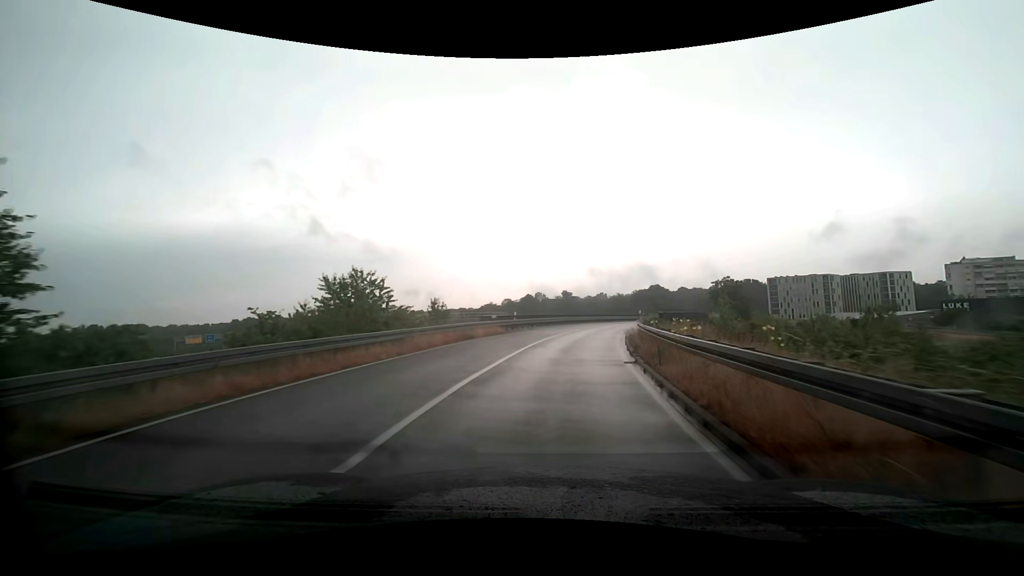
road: trunk_link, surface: asphalt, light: Day
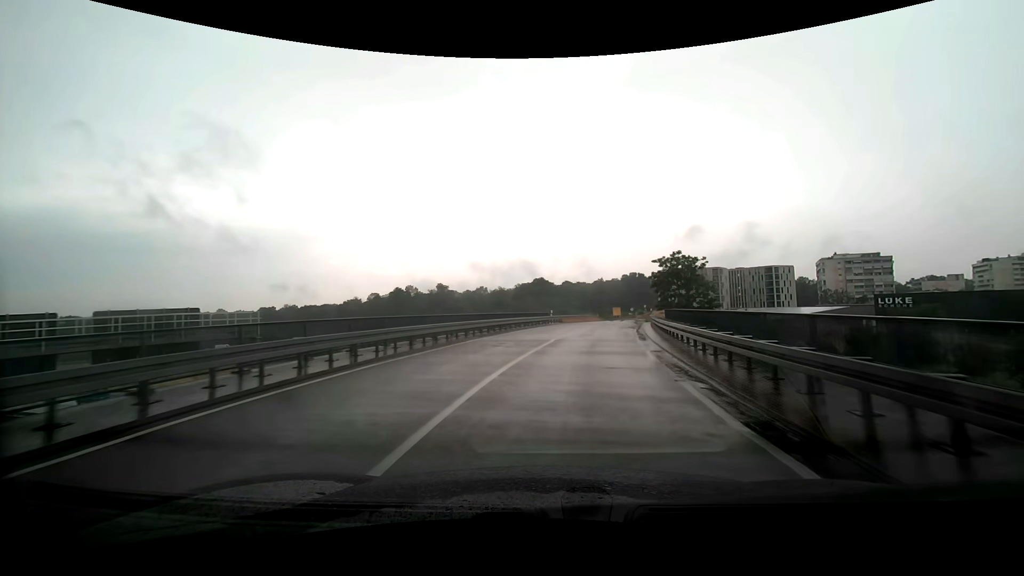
(+4.6, +40.1) m; +13°
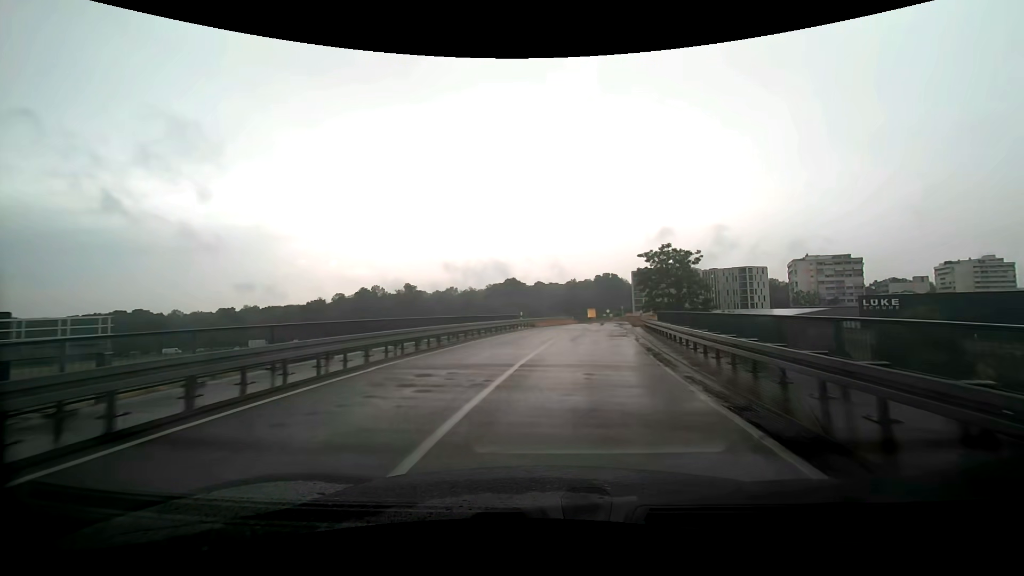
(+0.2, +8.4) m; +3°
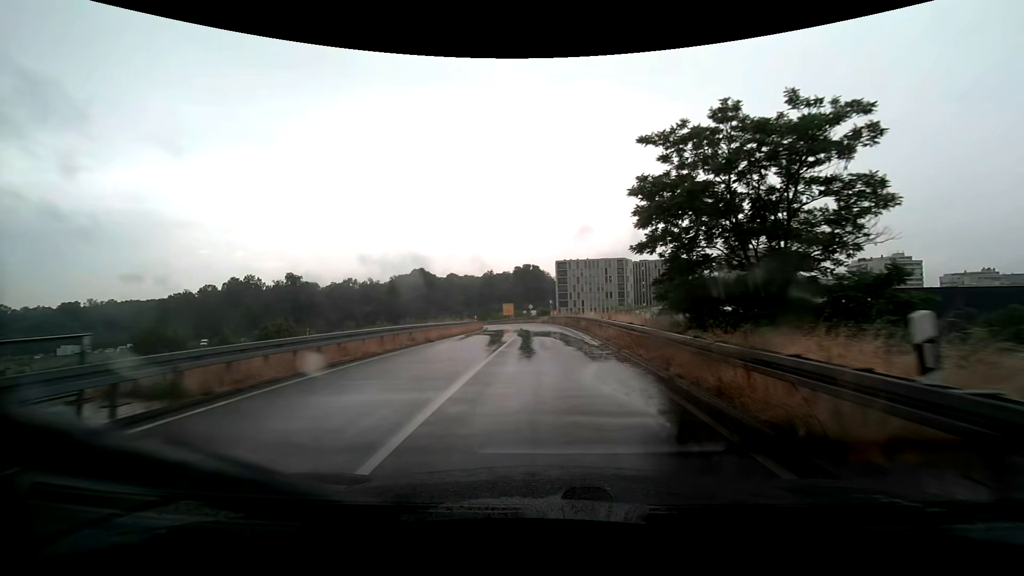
(+3.5, +34.4) m; +10°
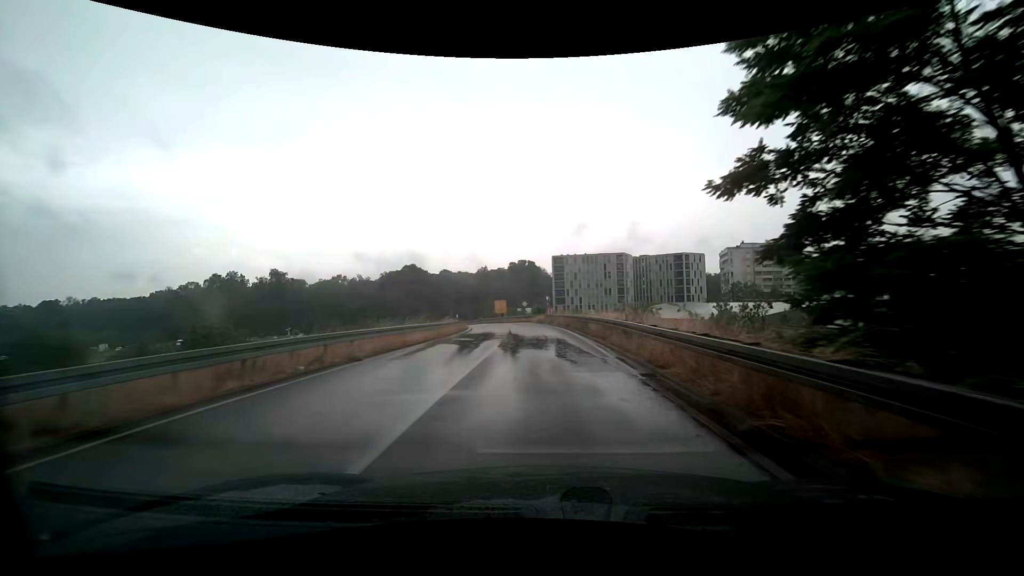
(0.0, +8.6) m; 0°
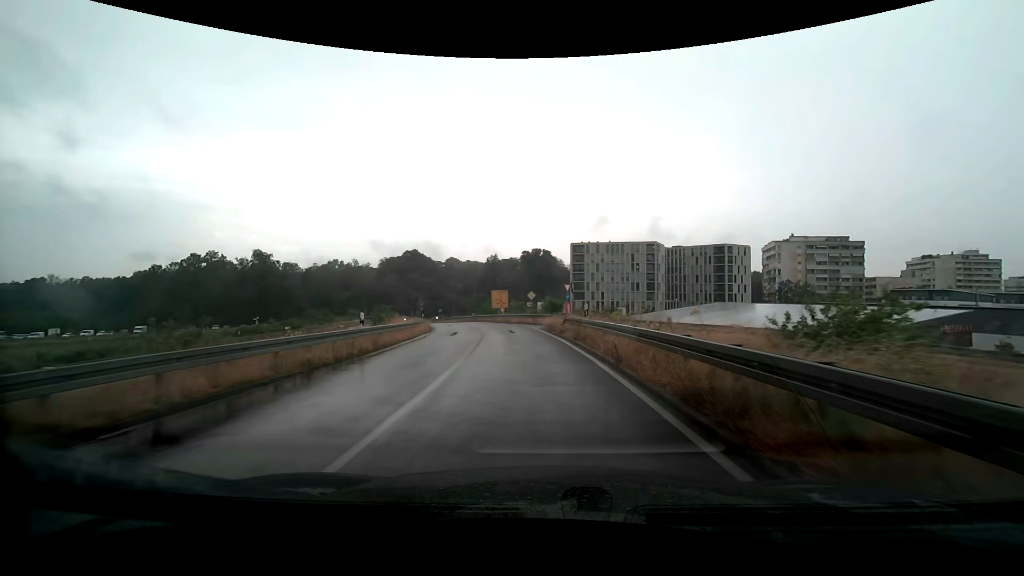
(0.0, +24.4) m; -1°
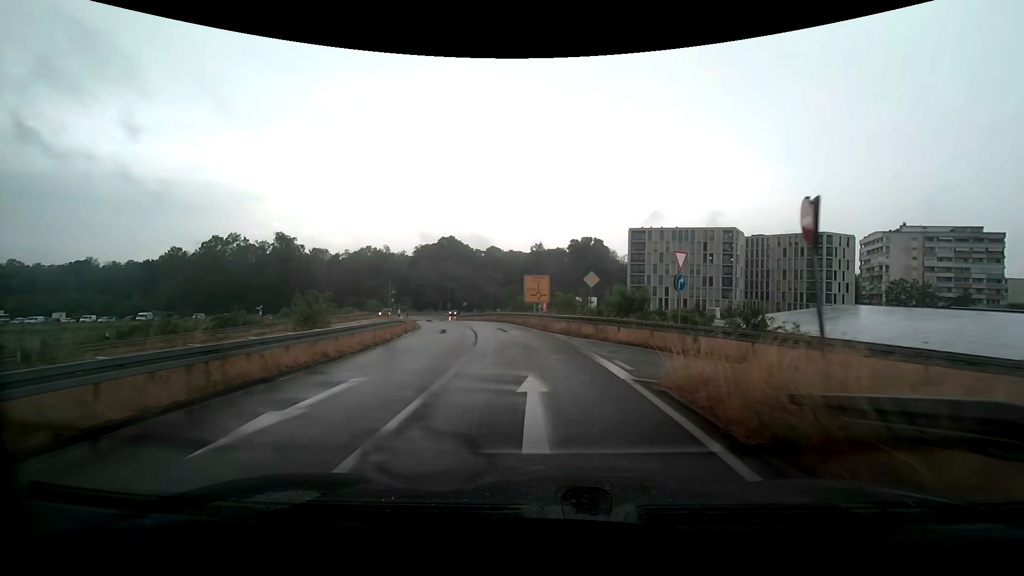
(-1.0, +21.8) m; -6°
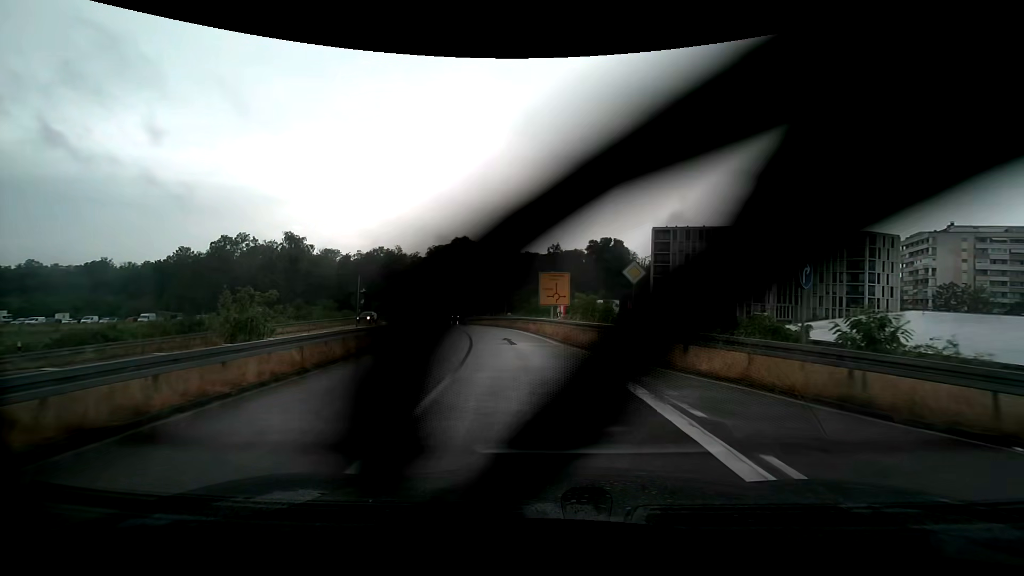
(-0.1, +7.0) m; -1°
(0, +10) (-1, +20) (-3, +30) (-5, +40) (-8, +49) (-10, +59) (-13, +68) (-15, +78) (-15, +88) (-14, +98) m
